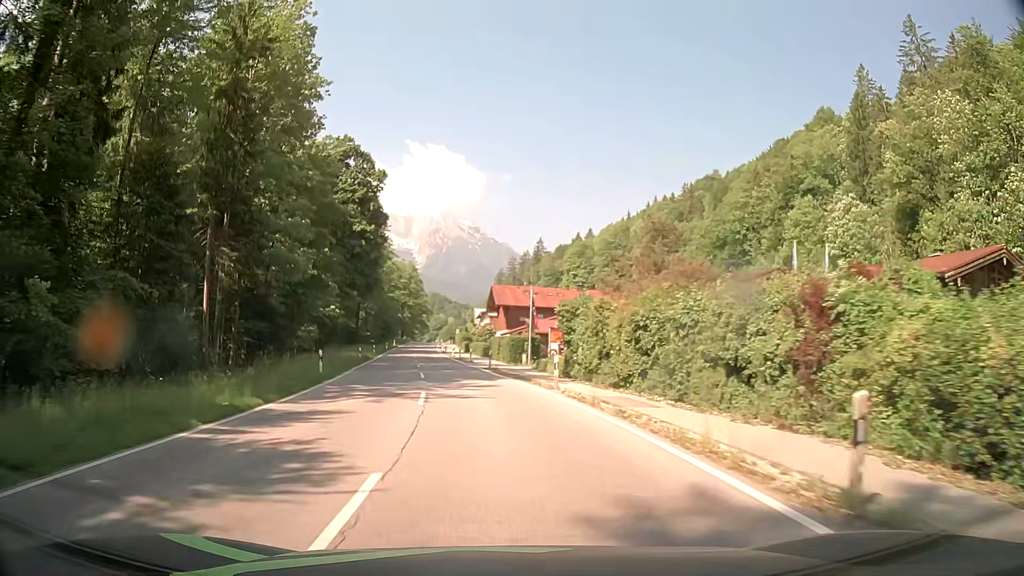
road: primary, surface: asphalt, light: Day
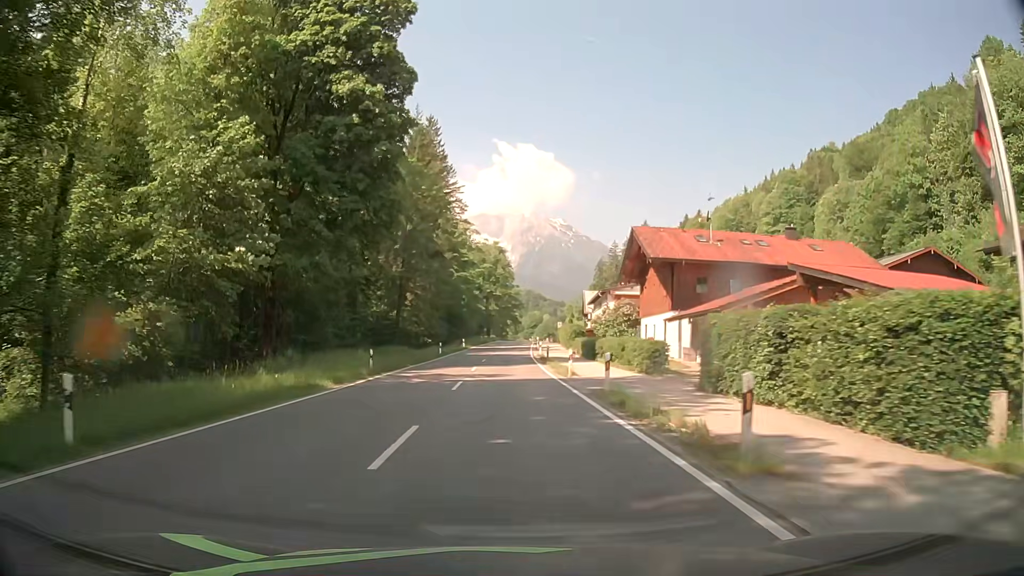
(-3.8, +44.1) m; -8°
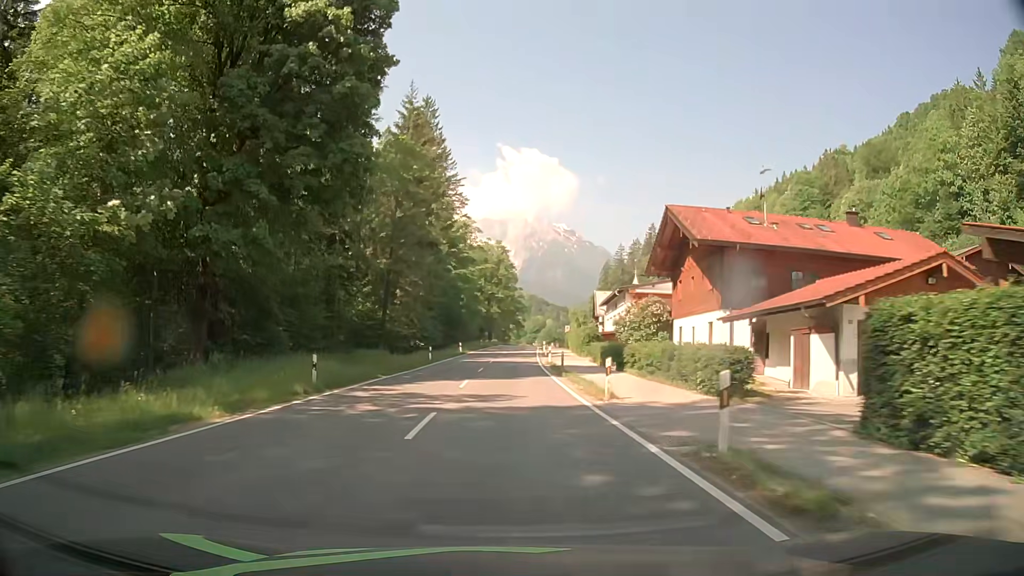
(-0.1, +9.4) m; -1°
(0, +10) (0, +20) (0, +30) (0, +40) (+1, +50) (+1, +60) (+2, +70) (+2, +80) (+3, +90) (+3, +100) m
